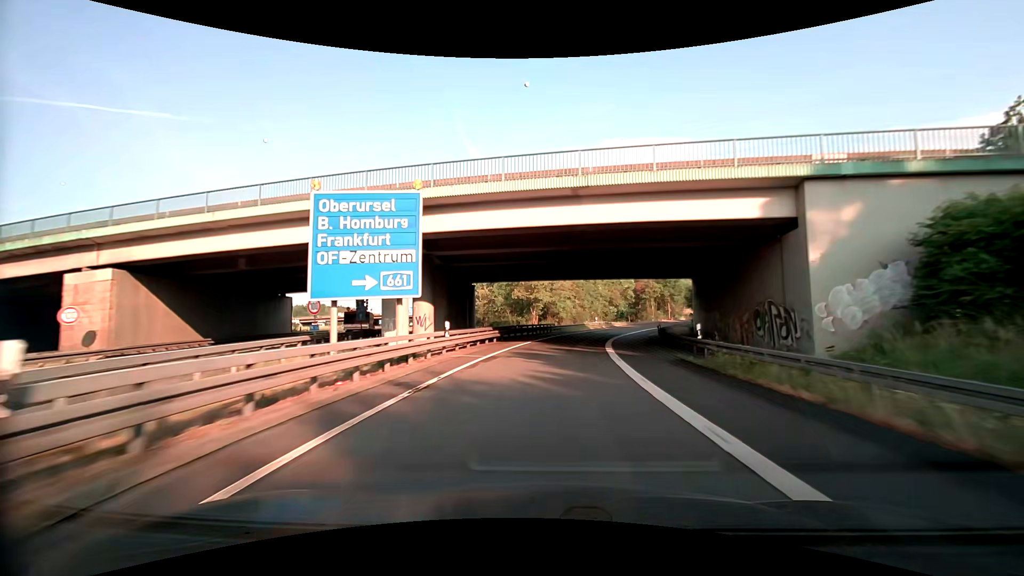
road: motorway_link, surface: asphalt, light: Day
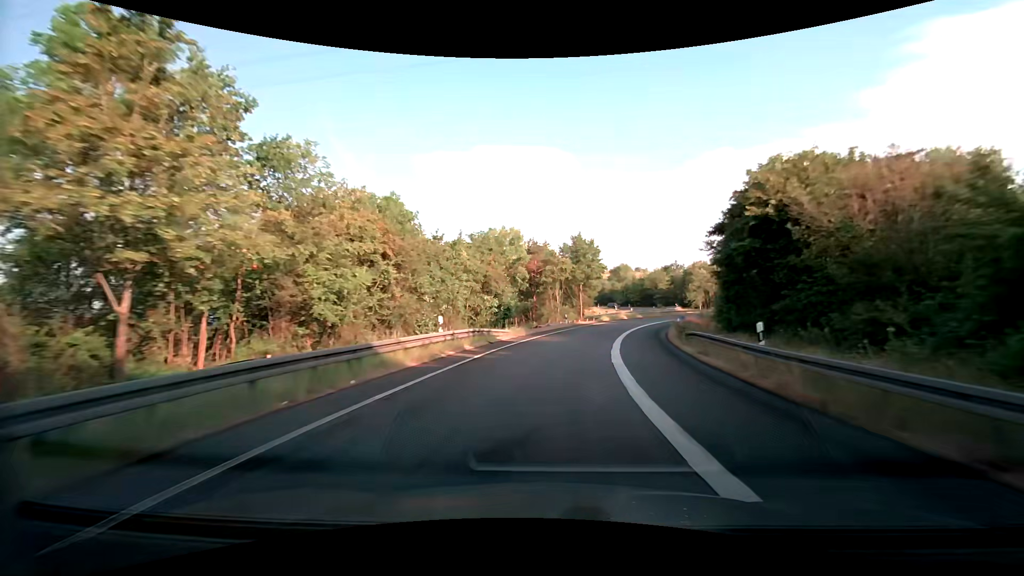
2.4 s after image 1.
(+4.3, +46.9) m; +12°
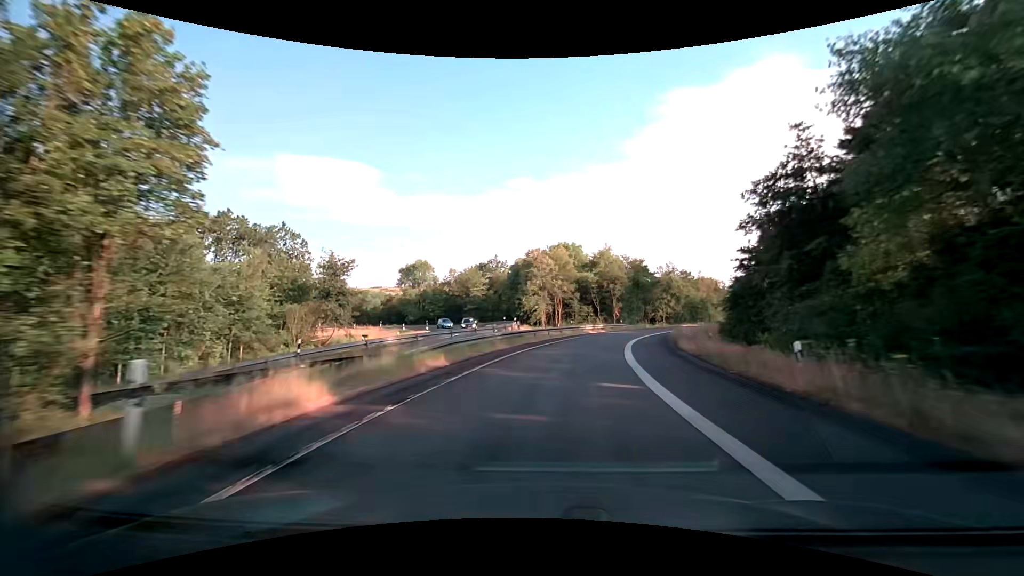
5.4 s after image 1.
(+12.7, +56.3) m; +24°
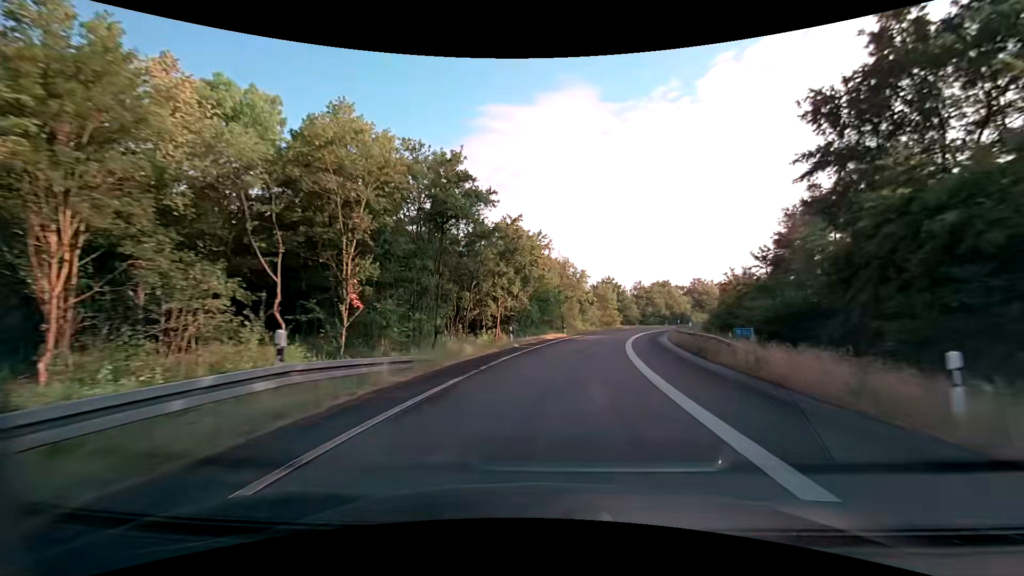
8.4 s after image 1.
(+10.7, +55.5) m; +21°
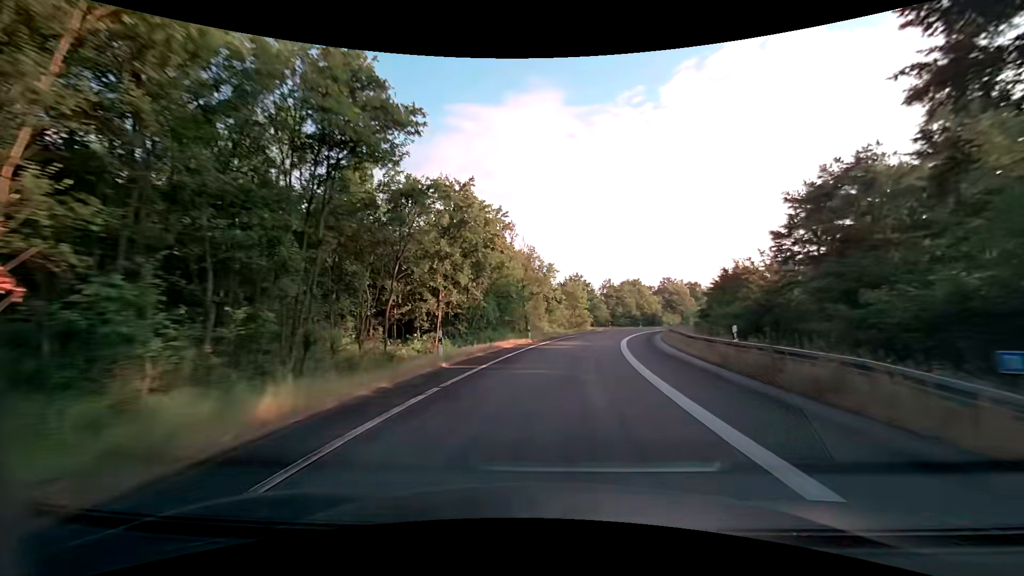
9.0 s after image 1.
(+0.4, +11.3) m; +4°
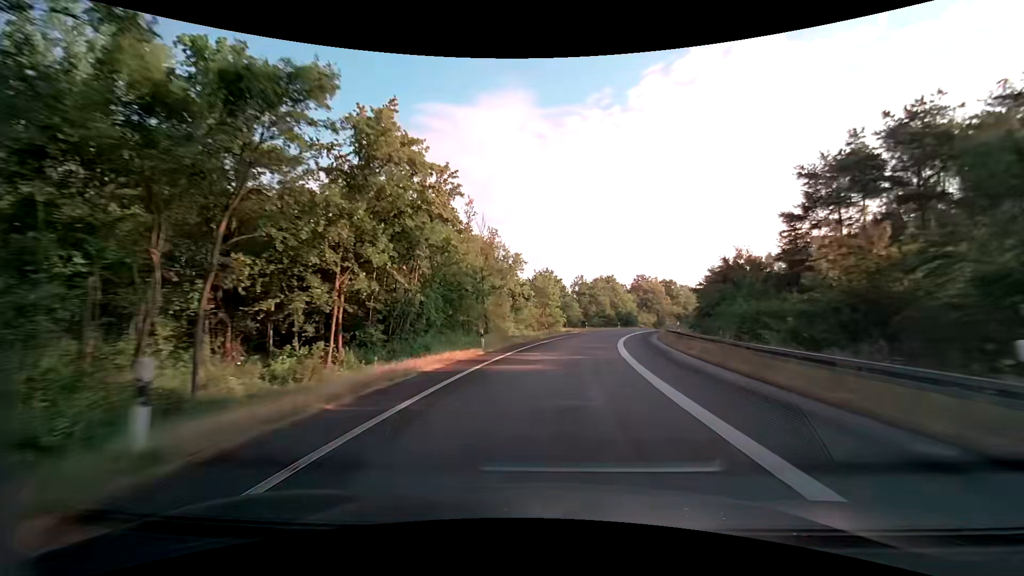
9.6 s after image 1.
(+0.4, +11.3) m; +4°
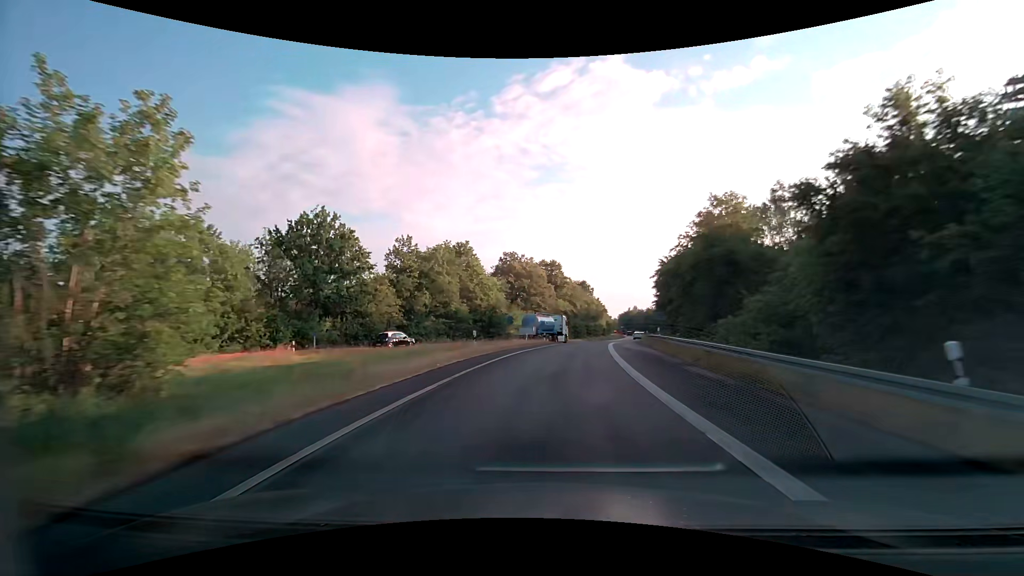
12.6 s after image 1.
(+8.3, +56.0) m; +16°
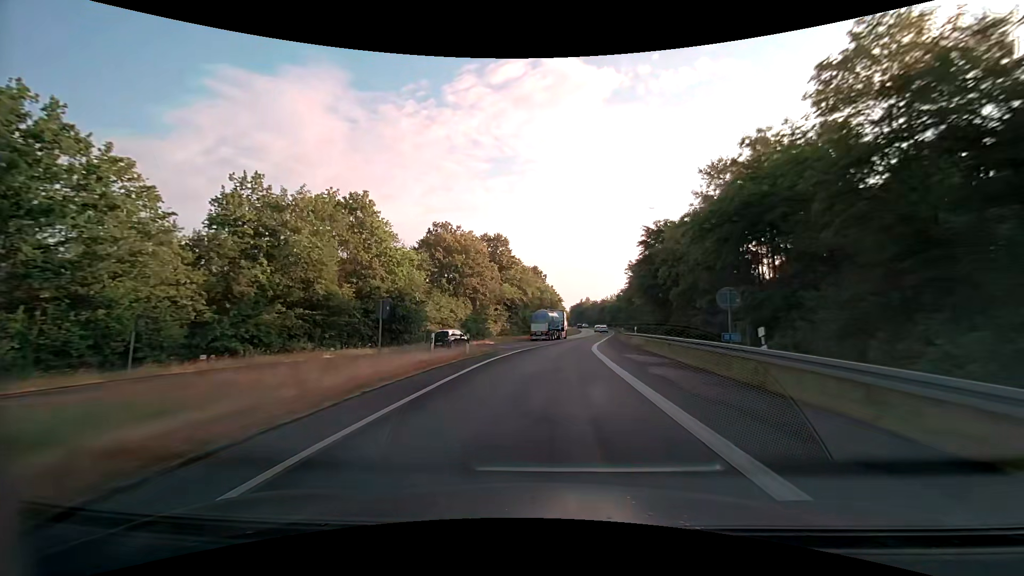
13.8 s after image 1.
(+1.2, +22.9) m; +6°
(0, +10) (+1, +20) (+2, +30) (+3, +40) (+4, +50) (+6, +60) (+7, +70) (+9, +79) (+11, +89) (+12, +99) m
